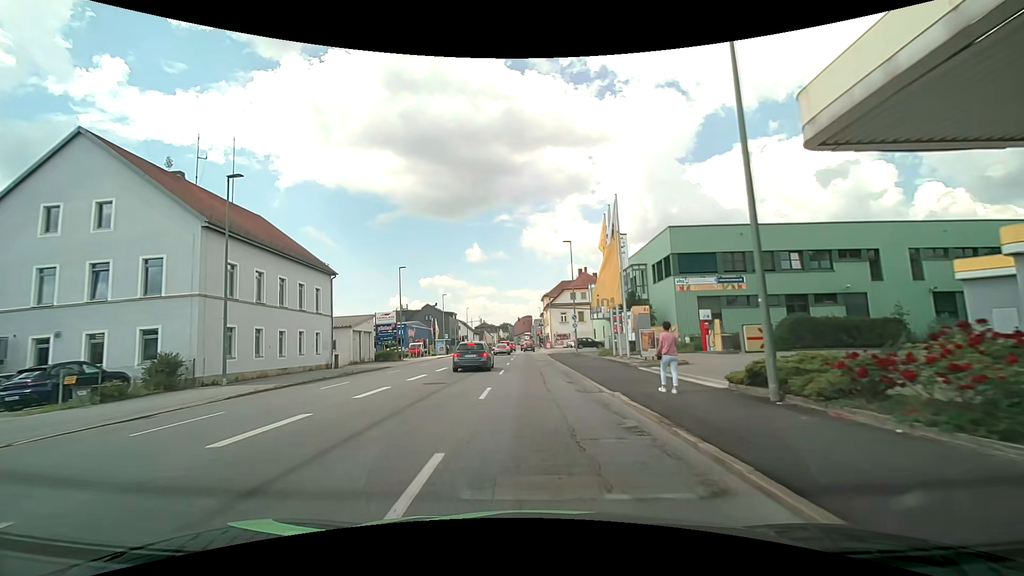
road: tertiary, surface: asphalt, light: Day
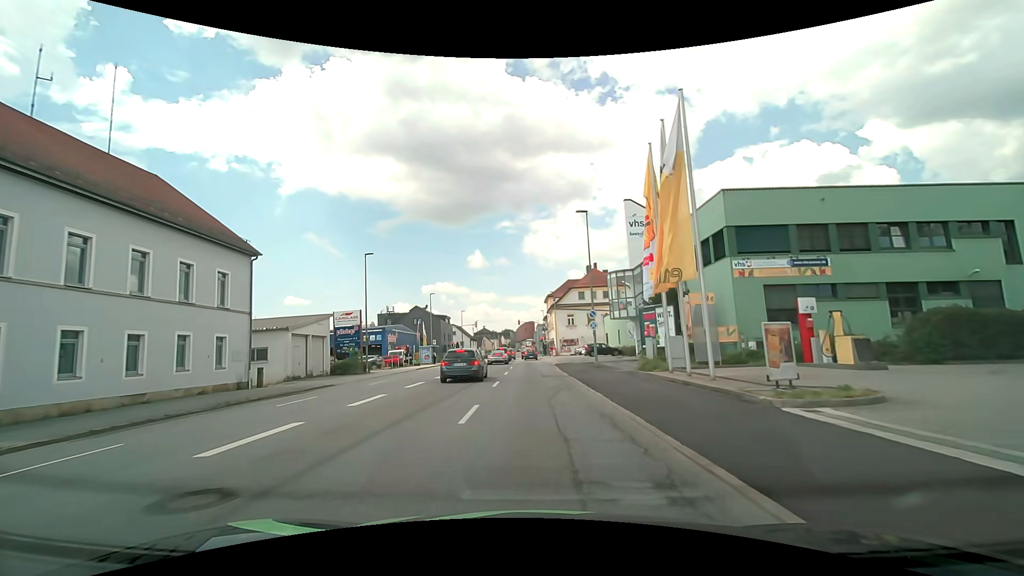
(0.0, +12.1) m; 0°
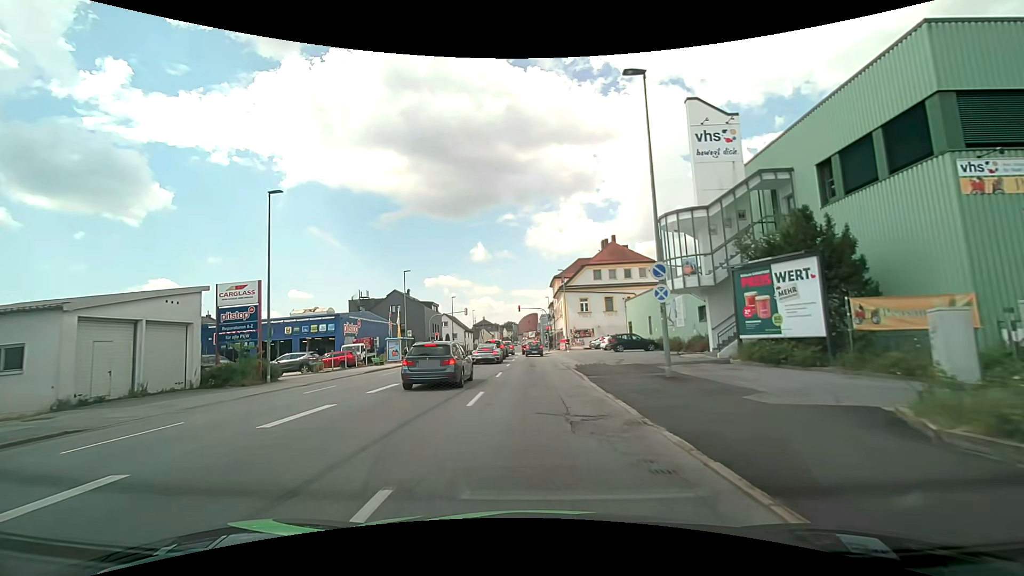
(-0.1, +16.2) m; -1°
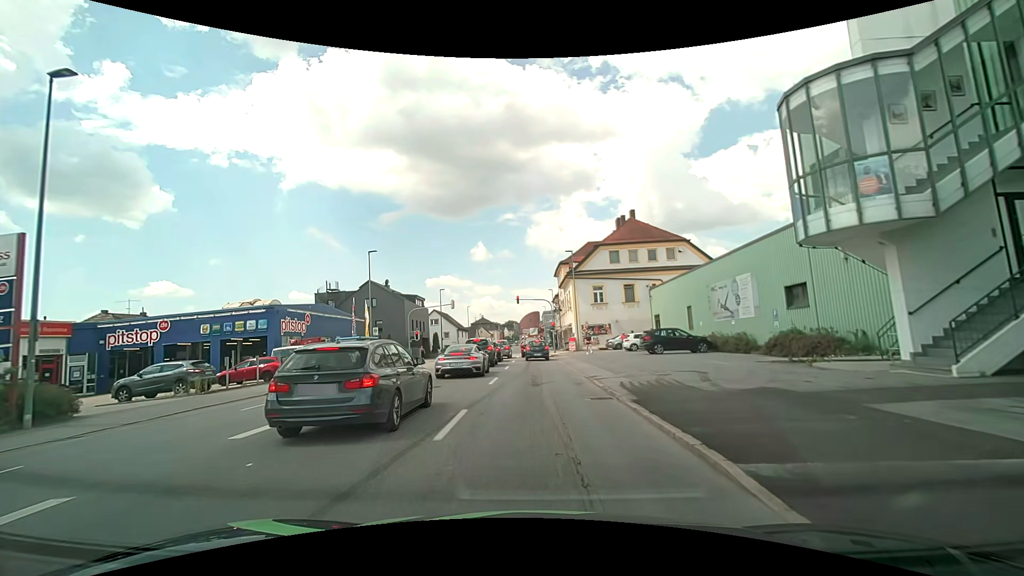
(+0.1, +12.4) m; 0°
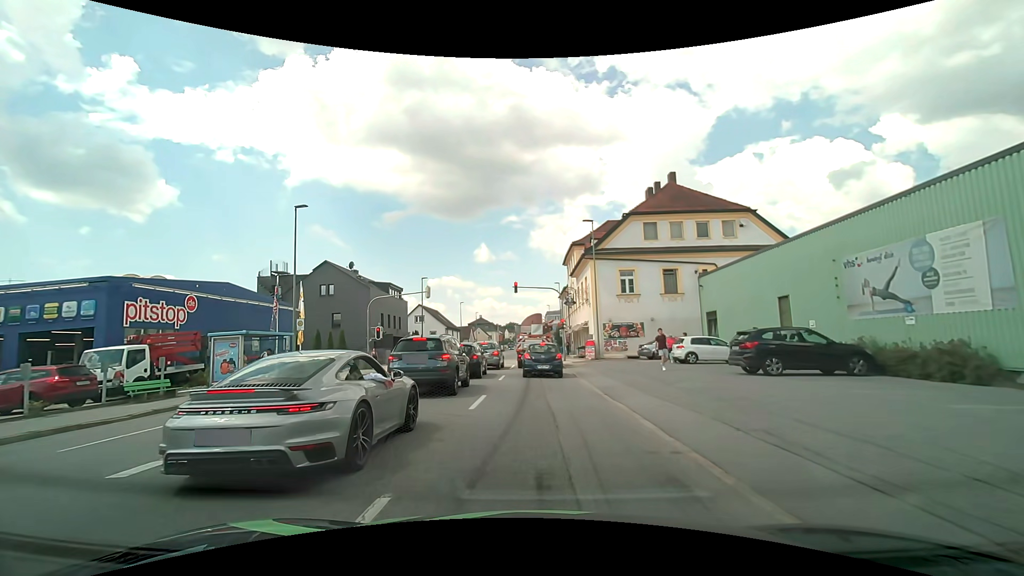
(-0.2, +14.1) m; 0°
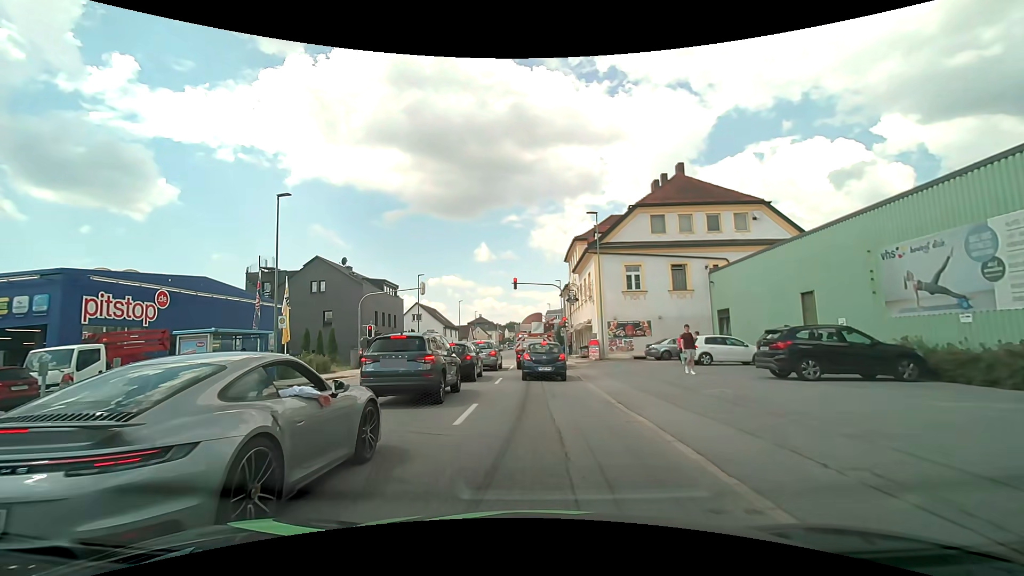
(0.0, +2.1) m; +1°
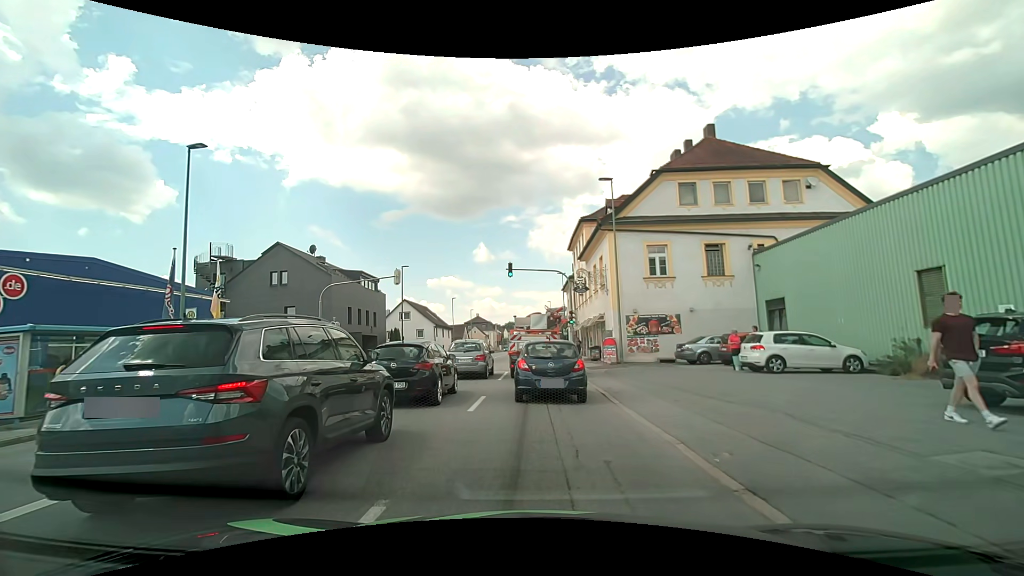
(-0.1, +7.1) m; +1°
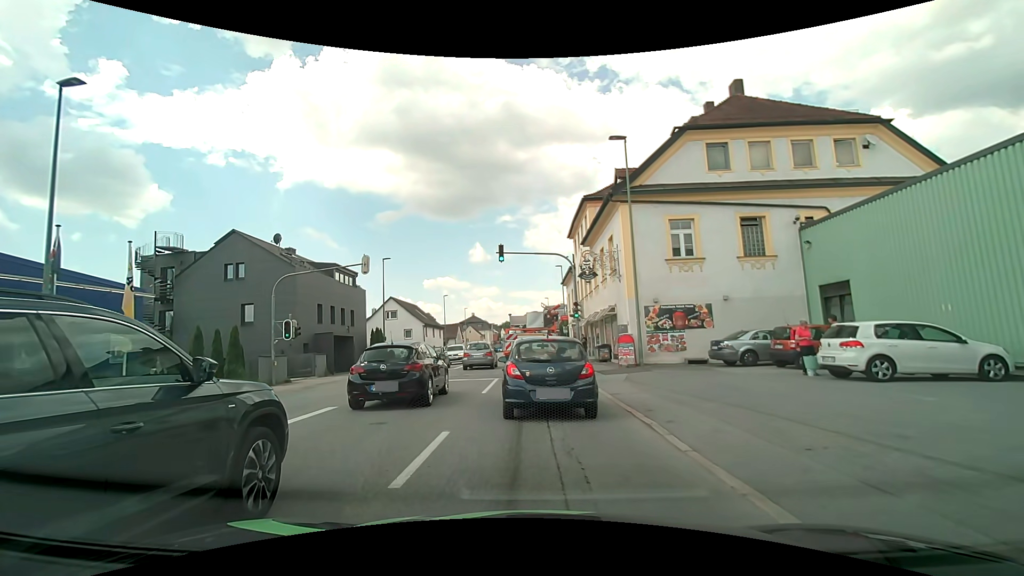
(-0.2, +5.4) m; -1°
(0, +10) (0, +20) (0, +30) (-1, +40) (-1, +50) (-1, +60) (-1, +70) (-1, +80) (-1, +90) (-2, +100) m
